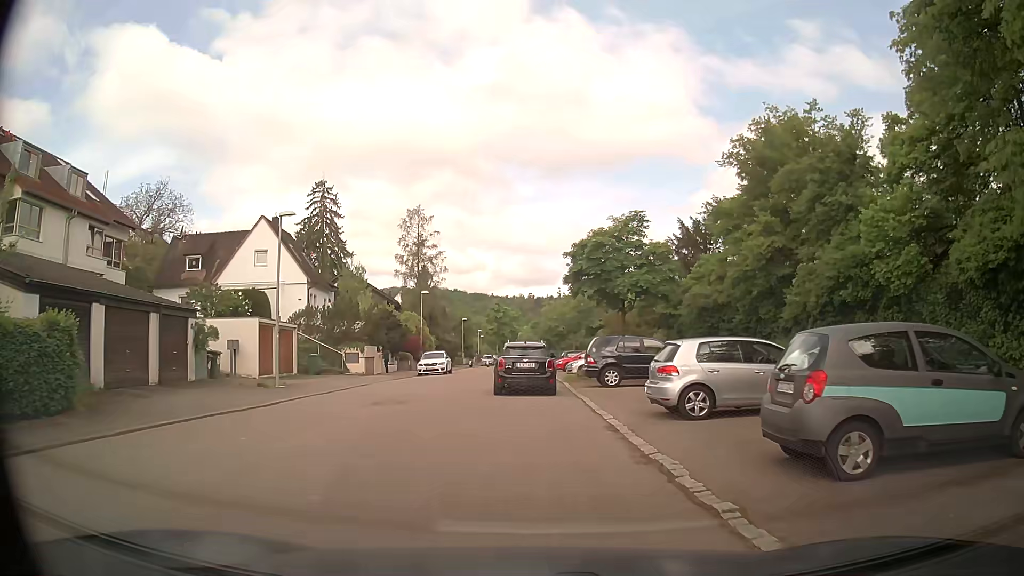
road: residential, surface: asphalt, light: Day
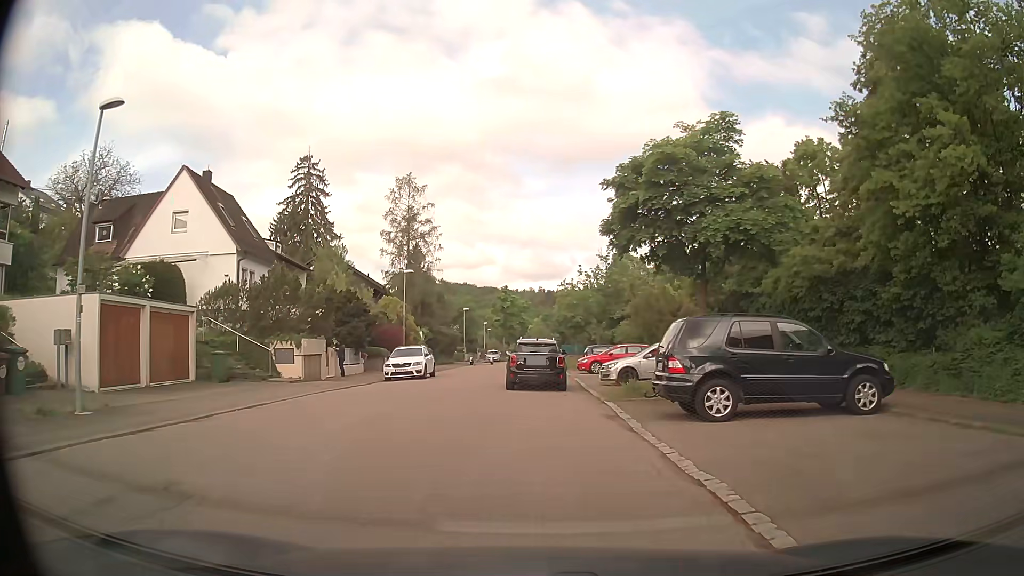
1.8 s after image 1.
(0.0, +11.9) m; 0°
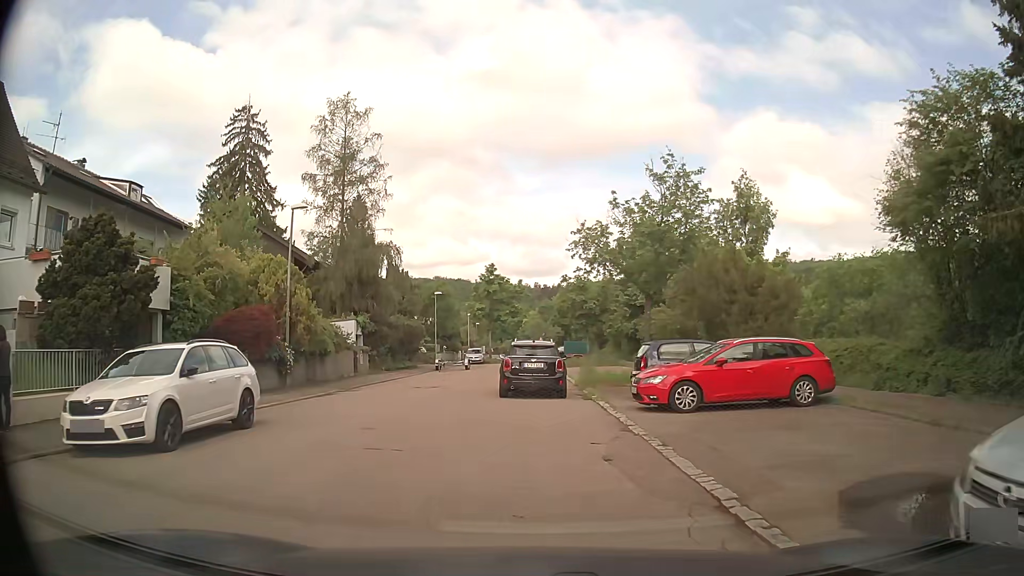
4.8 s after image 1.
(+0.1, +20.6) m; 0°
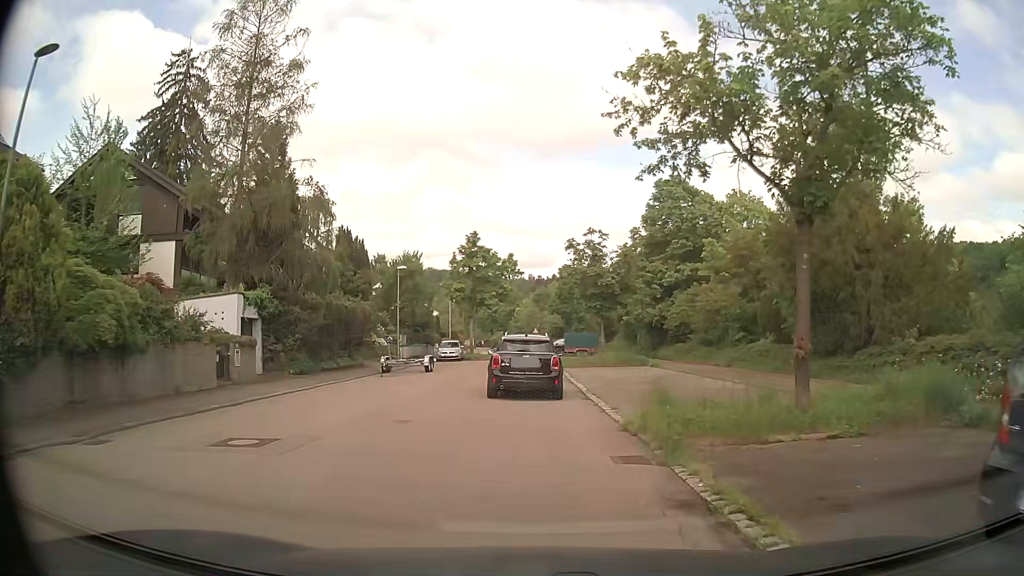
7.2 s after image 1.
(+0.2, +14.5) m; 0°
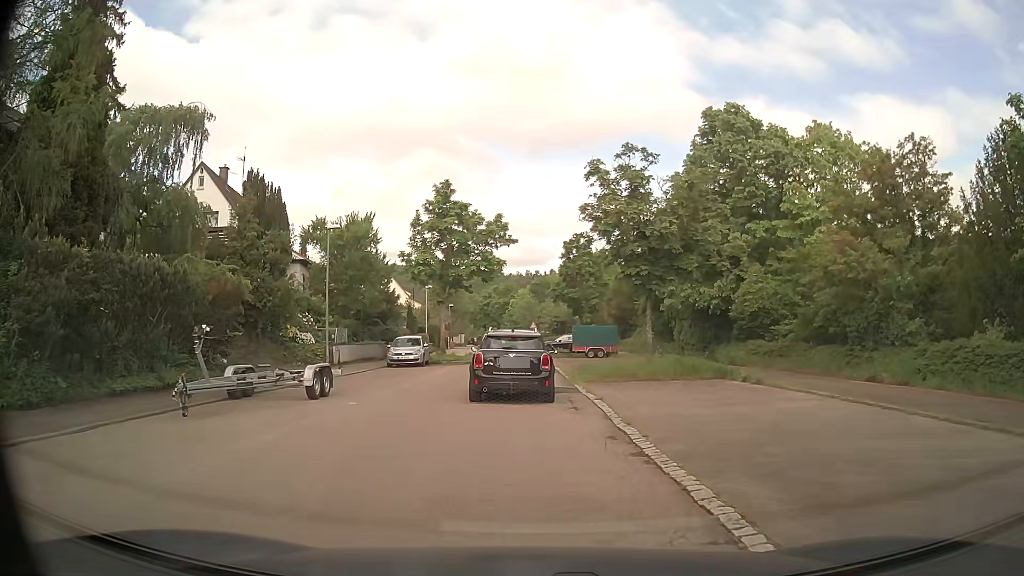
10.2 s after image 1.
(+0.2, +15.5) m; +1°
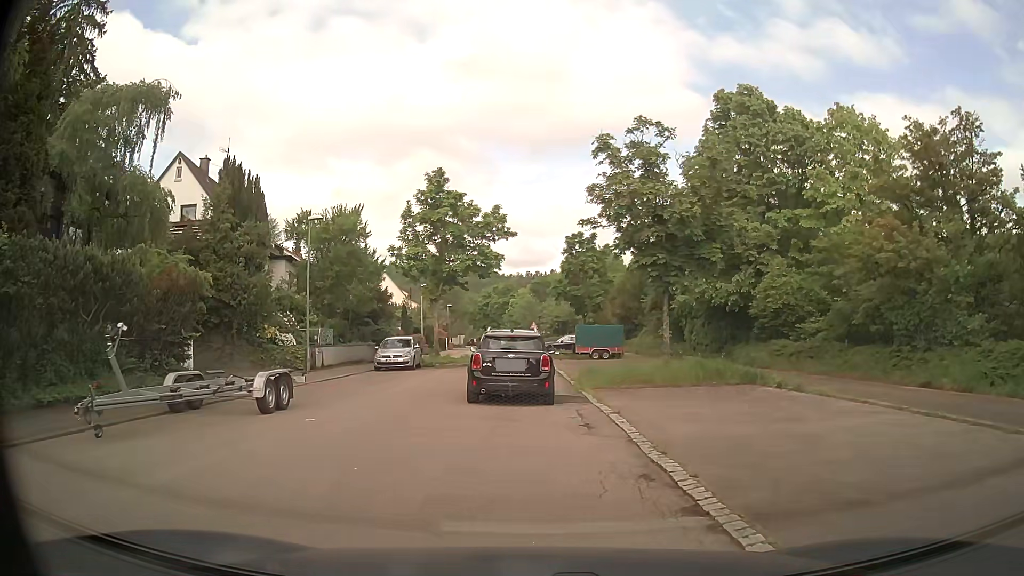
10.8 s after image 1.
(0.0, +2.7) m; -1°
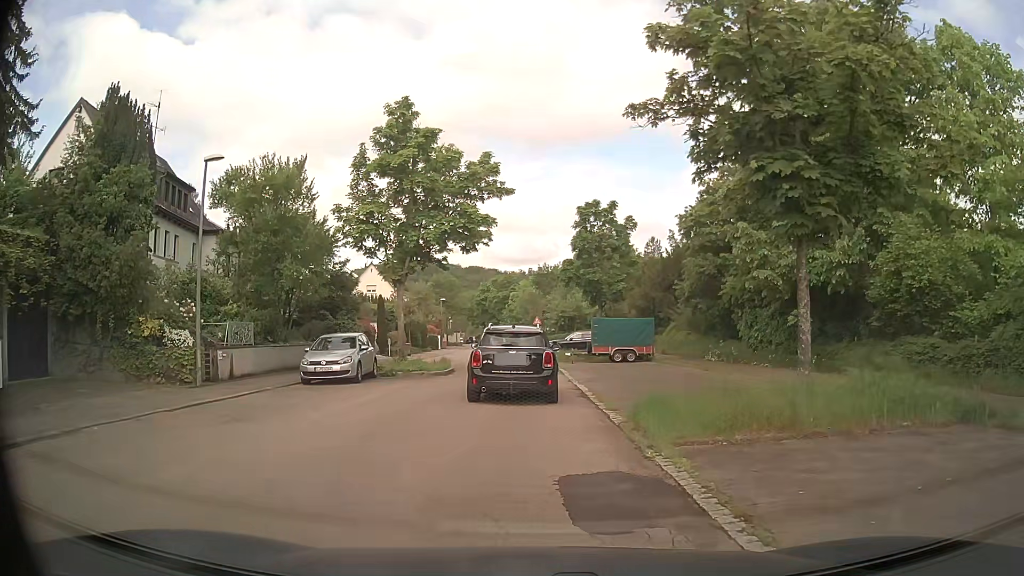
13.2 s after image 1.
(0.0, +9.8) m; +1°
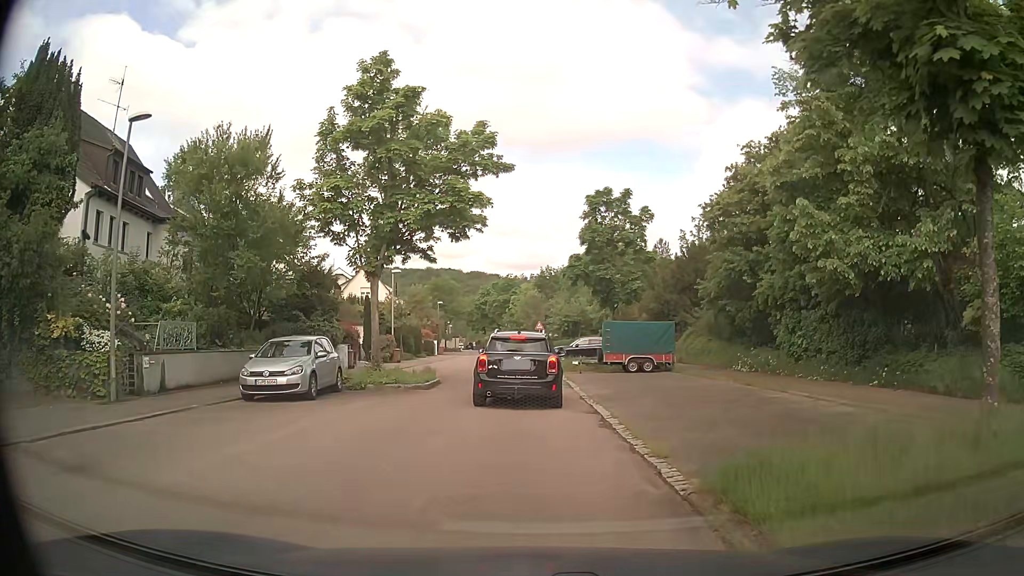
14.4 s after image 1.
(-0.1, +4.4) m; 0°
